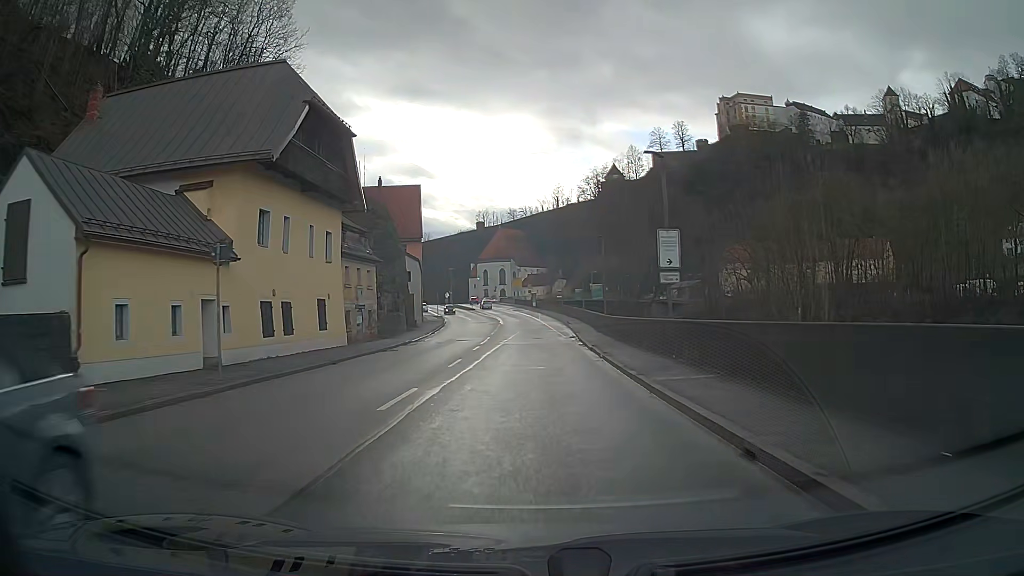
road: primary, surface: asphalt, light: Day
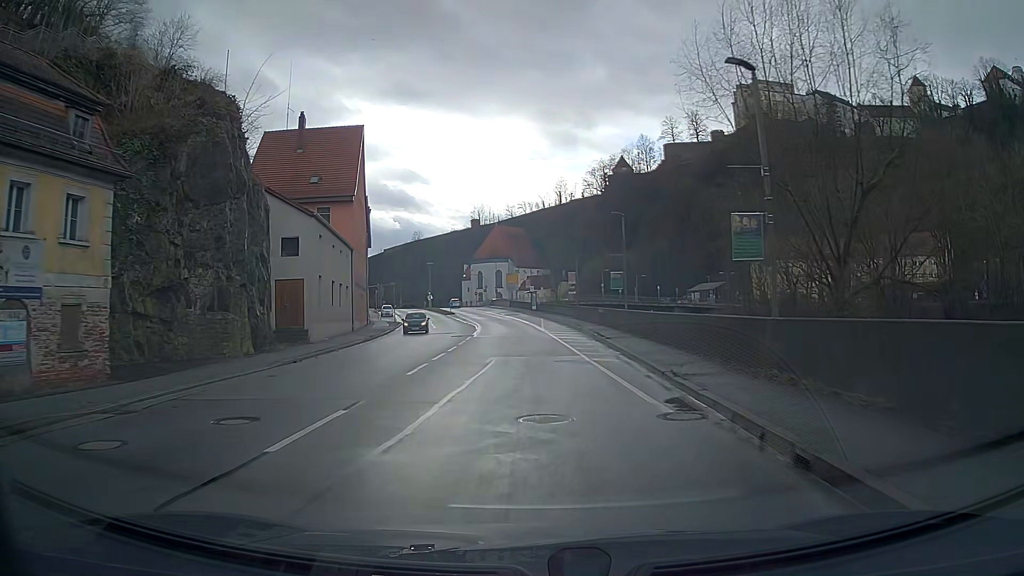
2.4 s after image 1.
(0.0, +30.5) m; 0°
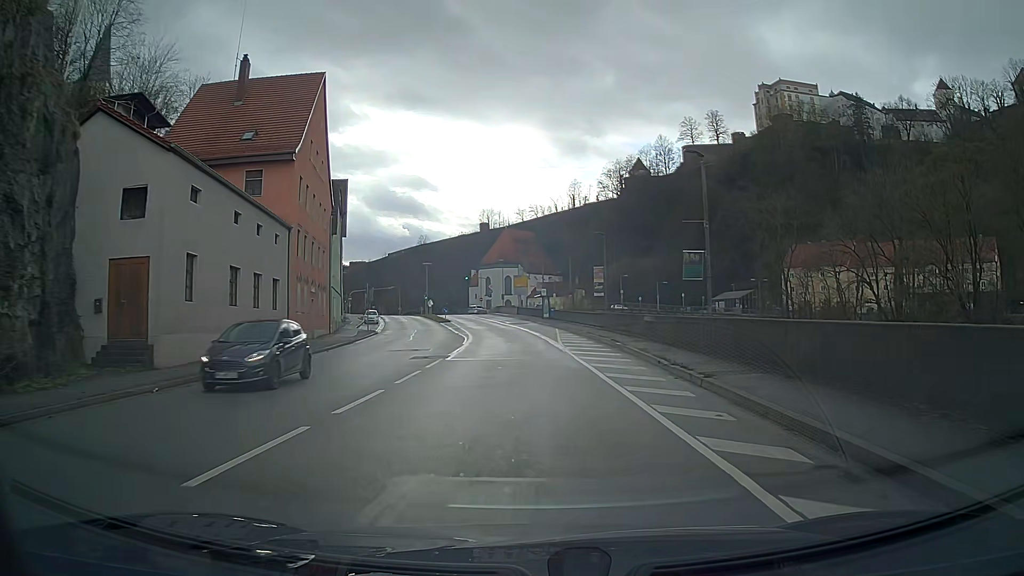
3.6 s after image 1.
(-0.1, +15.1) m; -1°
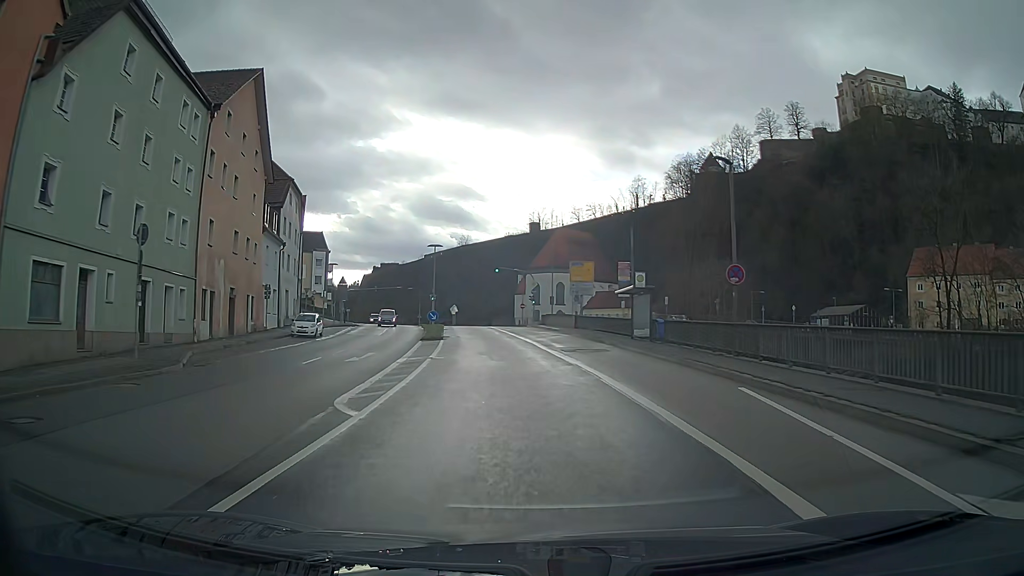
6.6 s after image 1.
(-1.3, +37.4) m; -5°
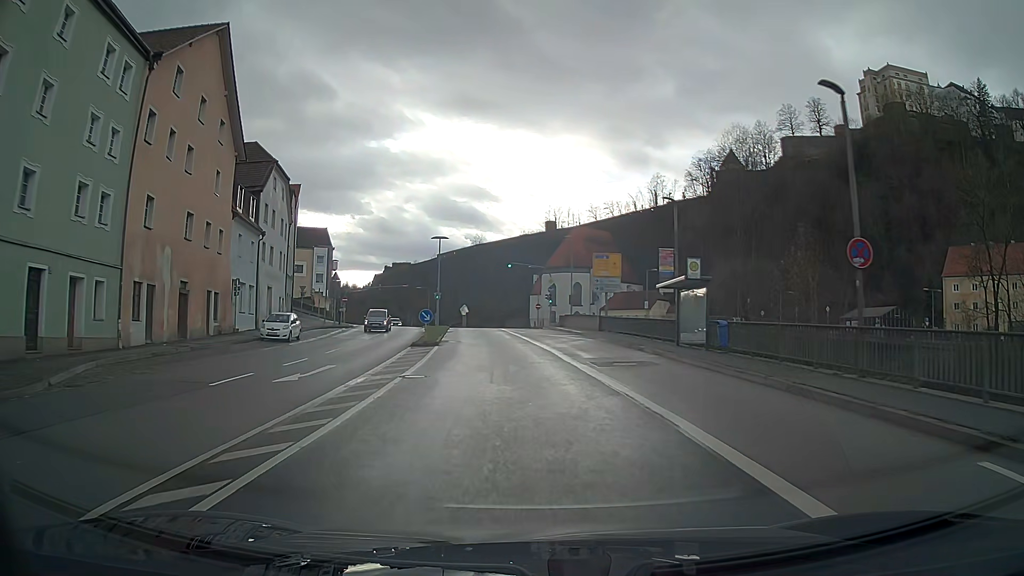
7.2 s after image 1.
(-0.1, +7.4) m; -1°
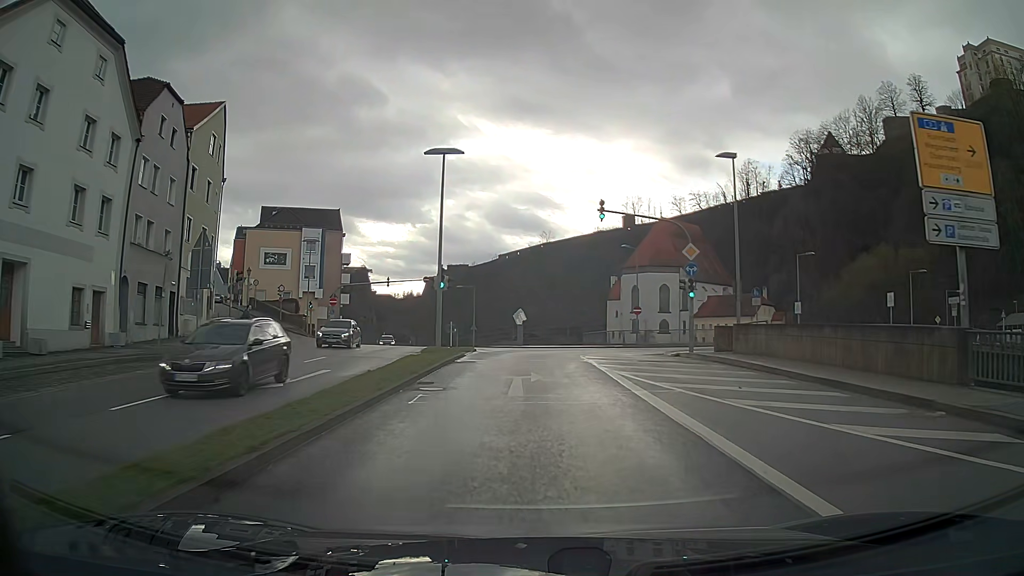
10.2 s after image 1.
(-1.9, +33.8) m; -6°
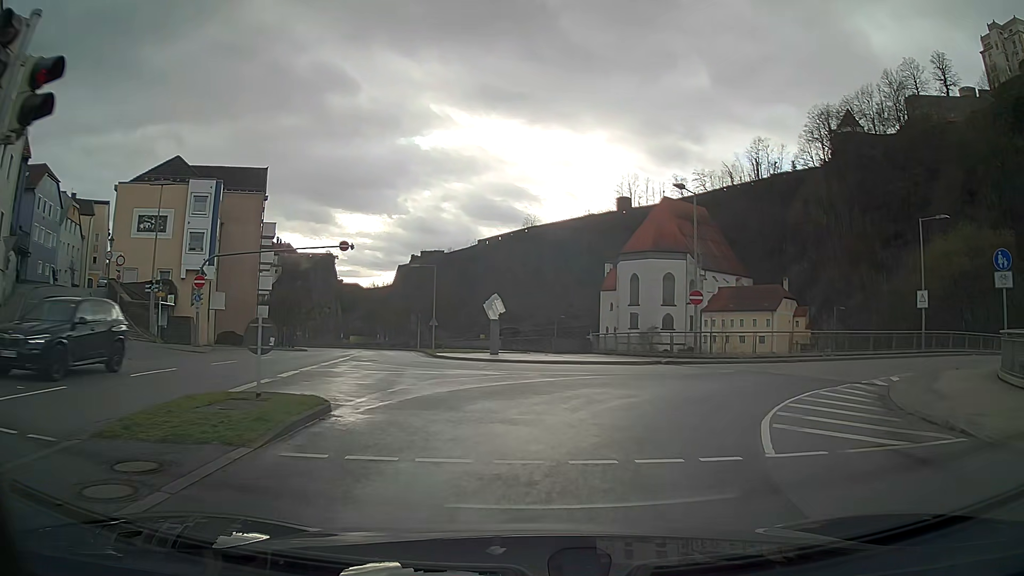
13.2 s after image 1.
(+0.2, +23.4) m; +4°
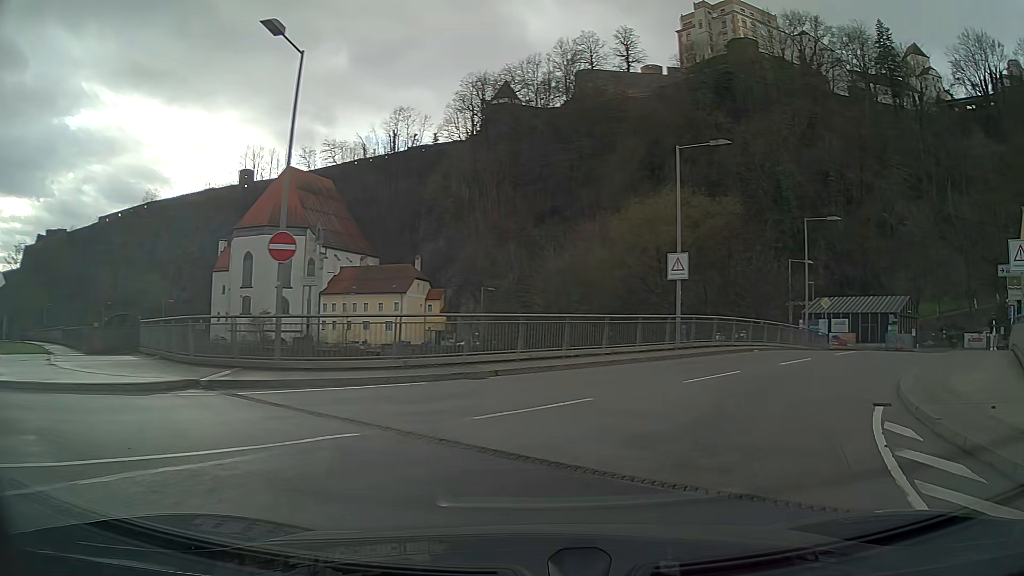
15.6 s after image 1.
(+4.4, +15.7) m; +35°
